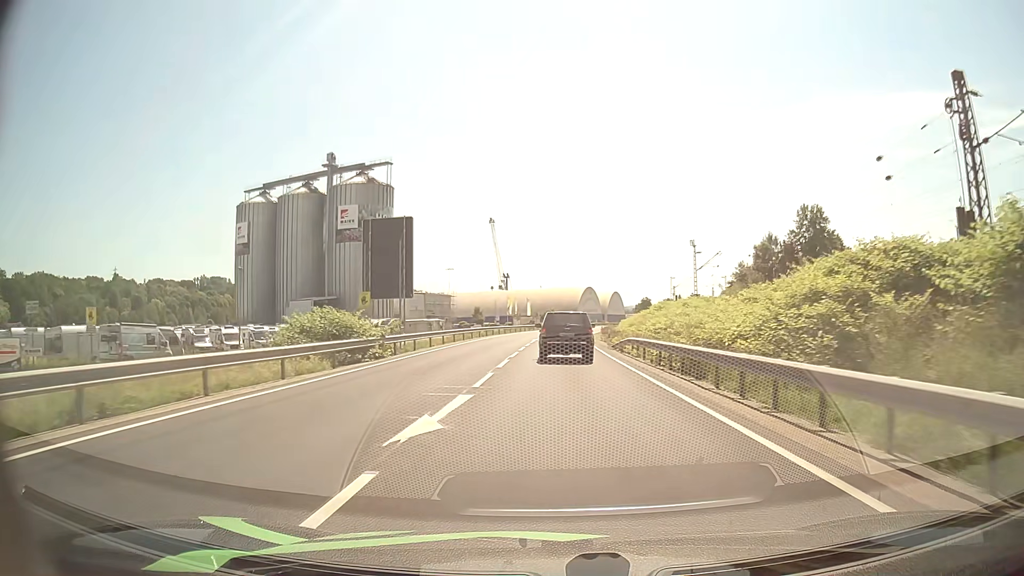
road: primary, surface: asphalt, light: Day
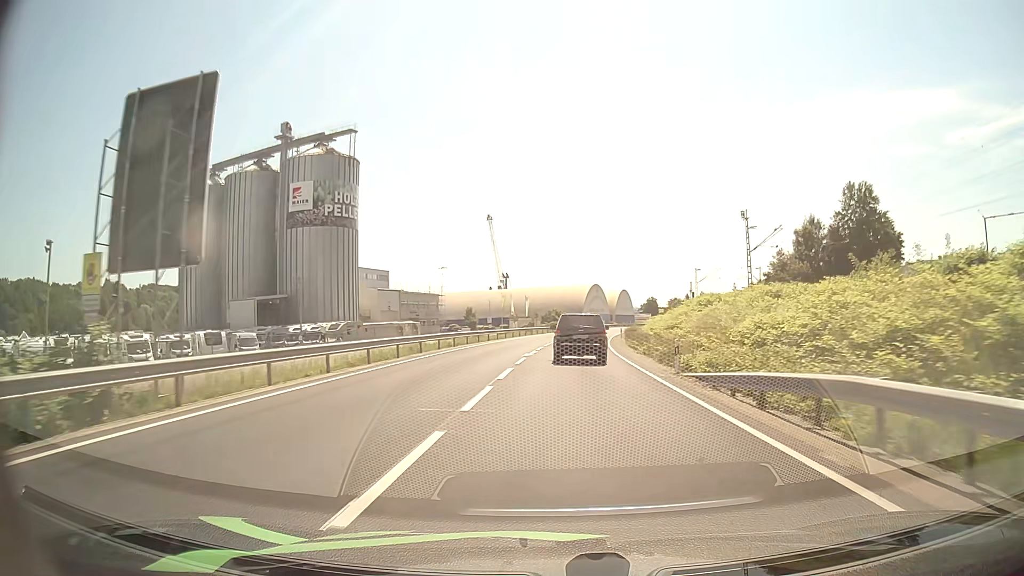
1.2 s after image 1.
(0.0, +21.6) m; 0°
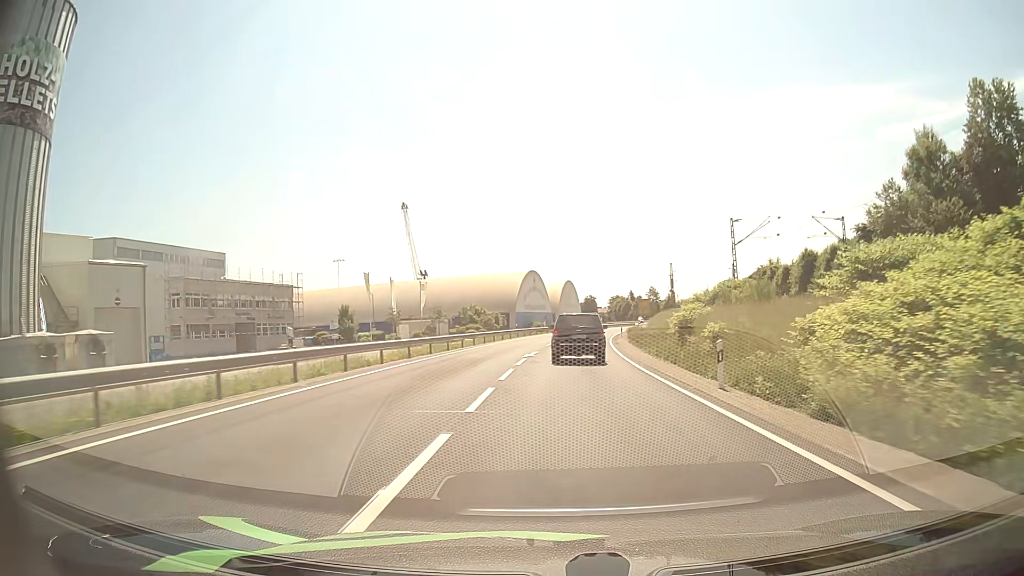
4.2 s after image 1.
(+1.7, +54.0) m; +6°
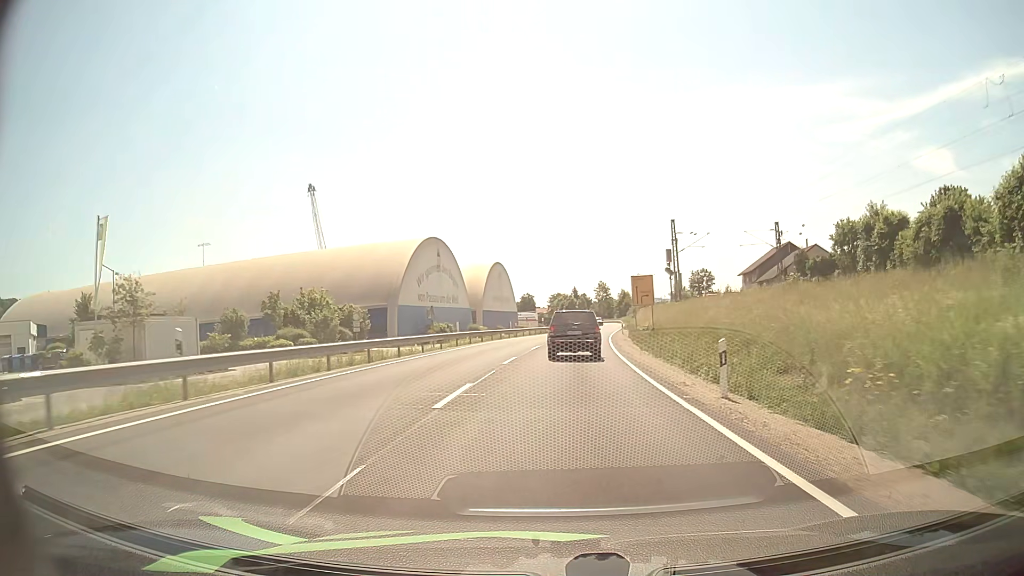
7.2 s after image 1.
(+2.7, +52.0) m; +5°
(0, +10) (0, +20) (+1, +30) (+2, +40) (+3, +50) (+4, +60) (+5, +70) (+6, +80) (+7, +90) (+9, +100) m
